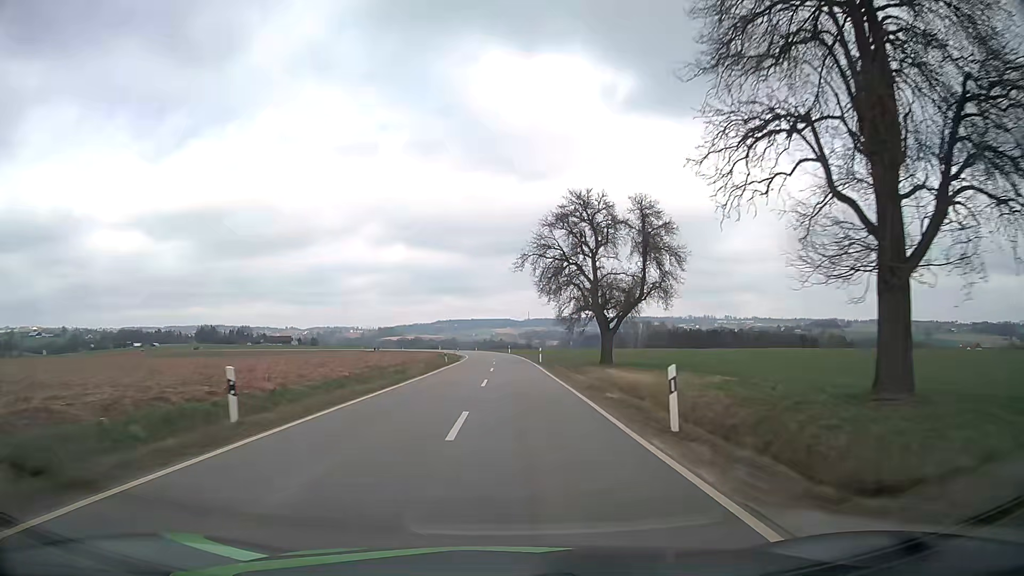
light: Day
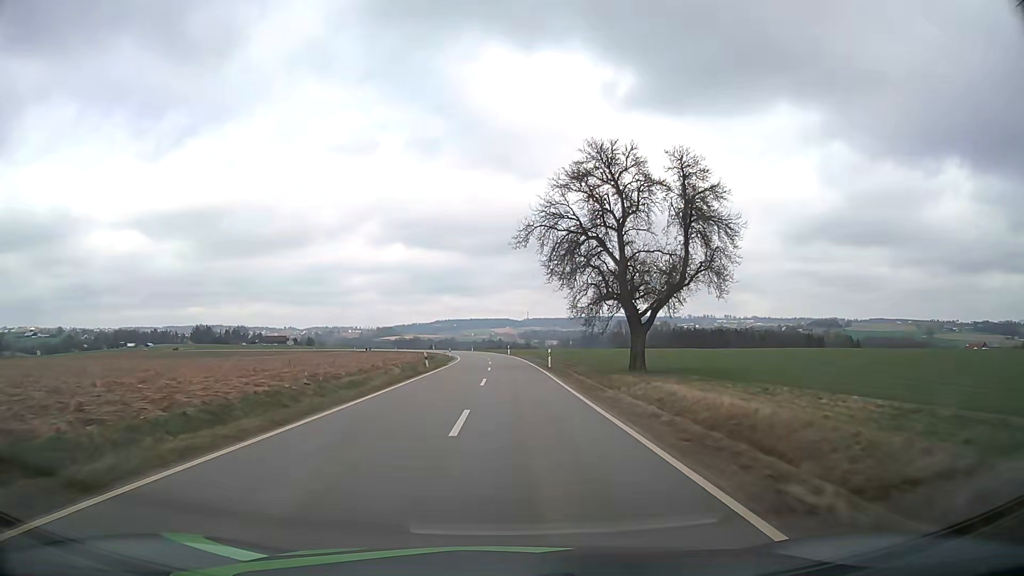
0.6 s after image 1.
(0.0, +11.8) m; 0°
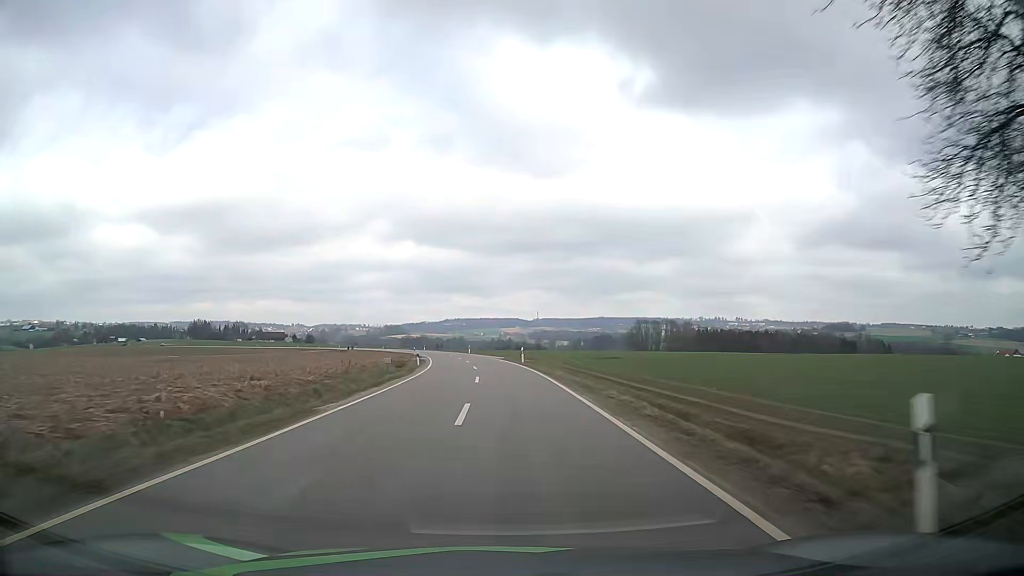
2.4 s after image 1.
(-0.2, +35.3) m; -1°
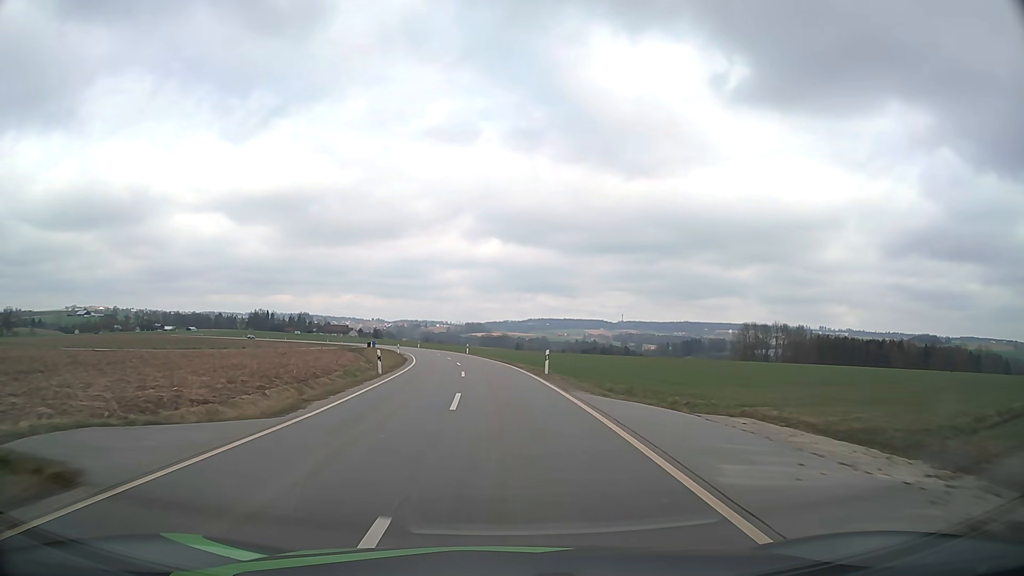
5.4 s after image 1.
(-2.6, +58.9) m; -7°
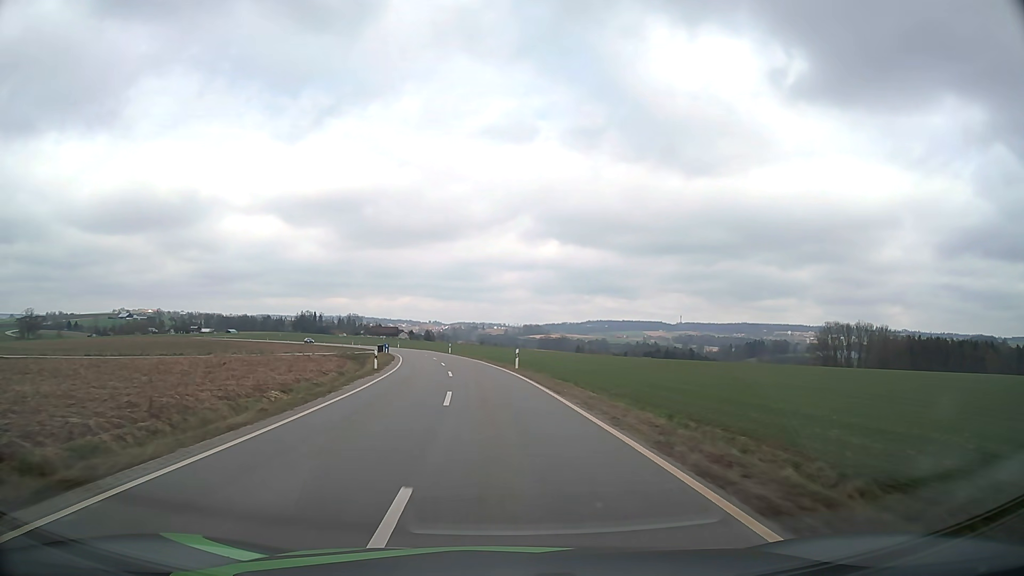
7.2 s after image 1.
(-1.5, +35.6) m; -5°
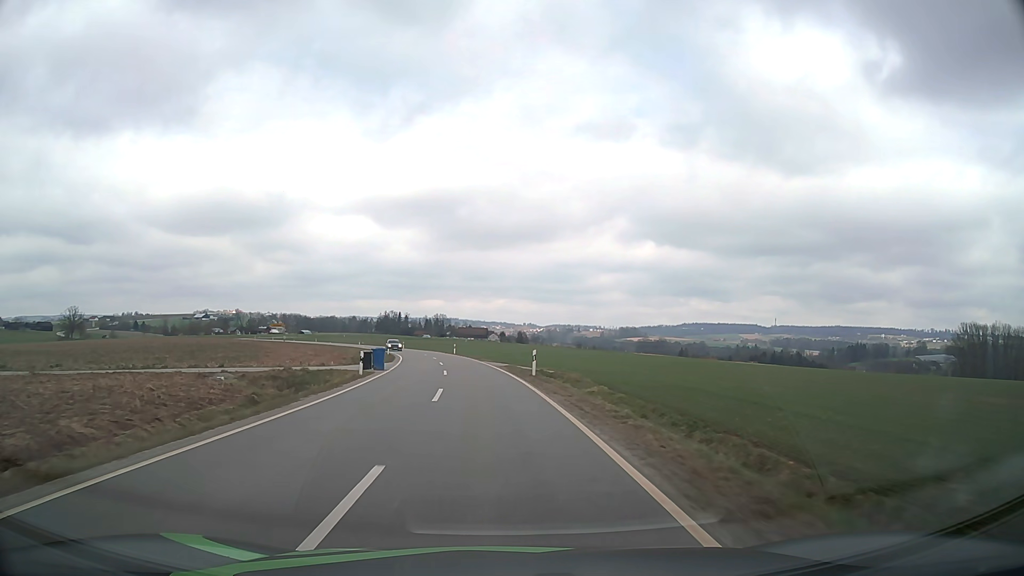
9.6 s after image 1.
(-3.4, +47.7) m; -8°
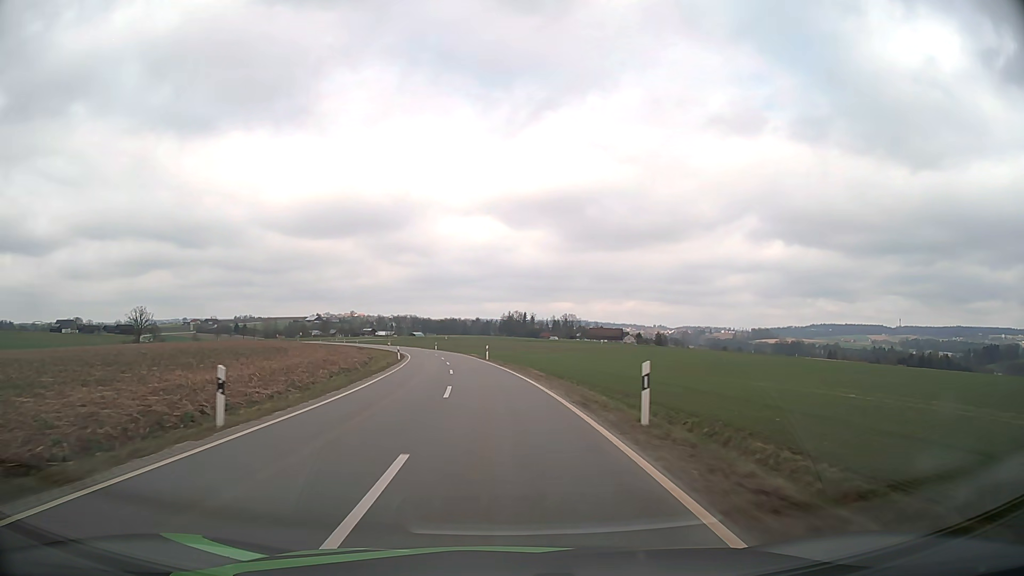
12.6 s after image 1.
(-5.4, +60.2) m; -11°
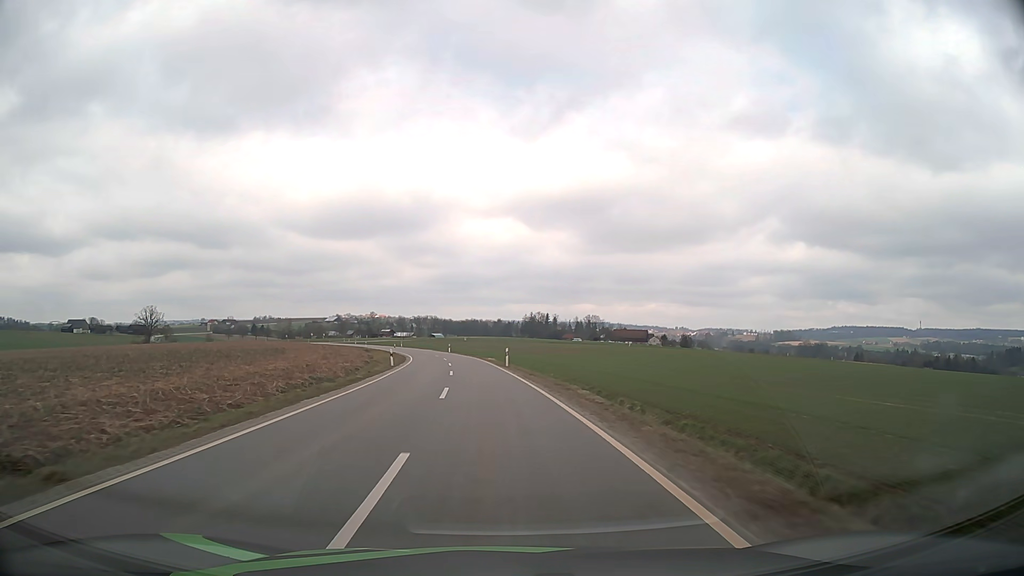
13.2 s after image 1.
(-0.2, +12.2) m; -2°
(0, +10) (-1, +20) (-1, +30) (-2, +40) (-3, +50) (-5, +60) (-6, +70) (-8, +79) (-11, +89) (-13, +99) m
